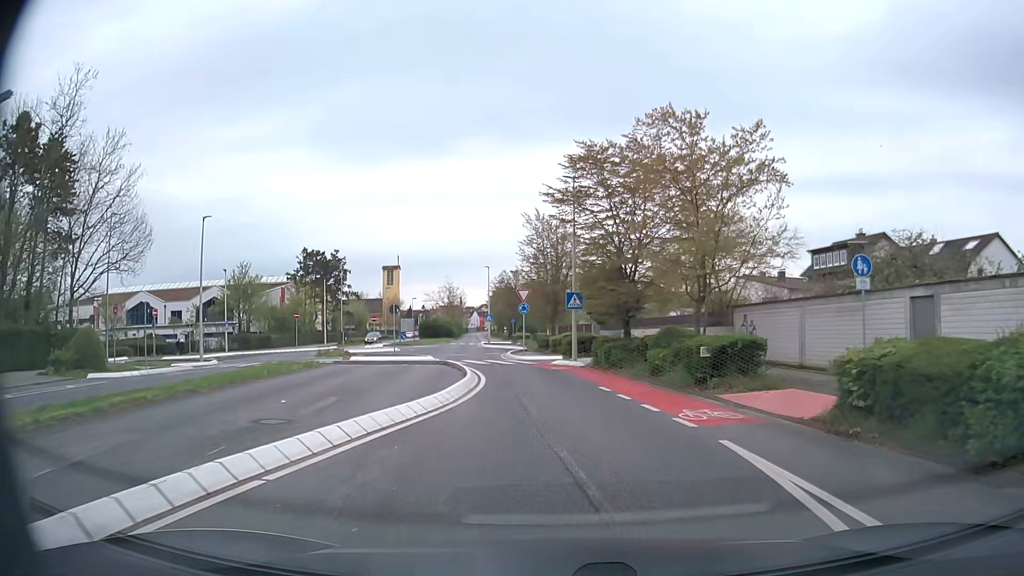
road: secondary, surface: asphalt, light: Day
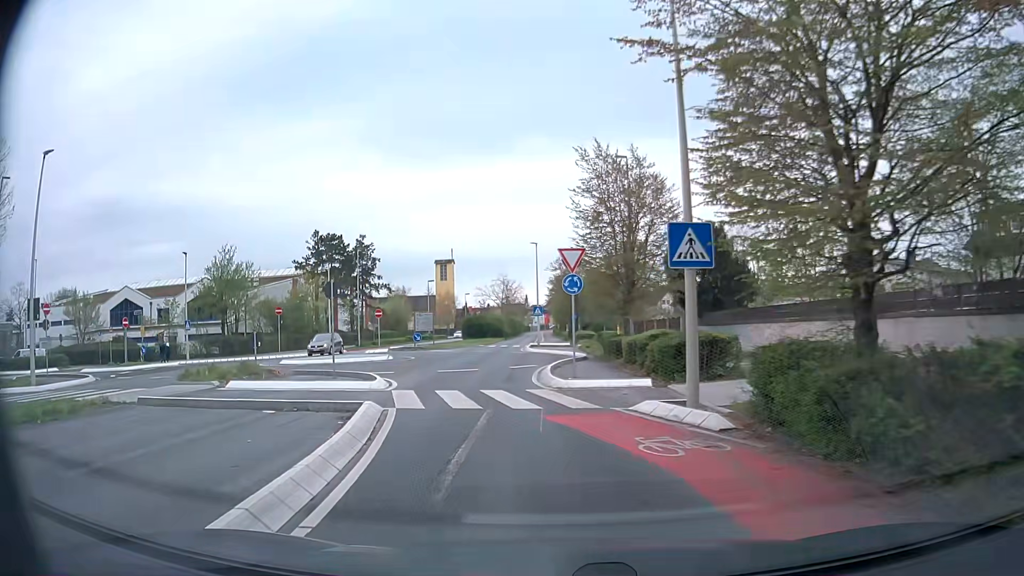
(+0.2, +17.8) m; -4°
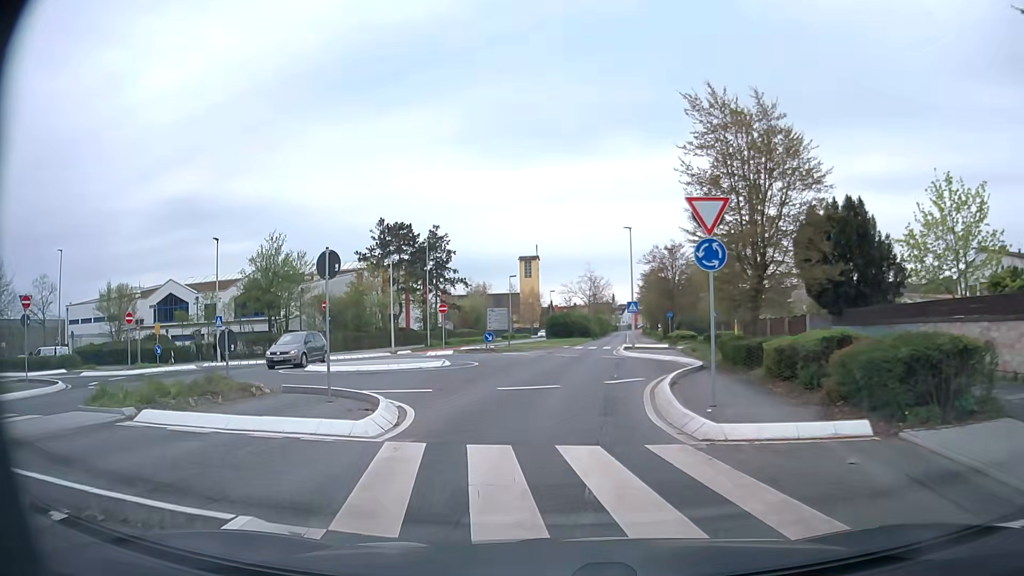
(-0.5, +7.5) m; -8°
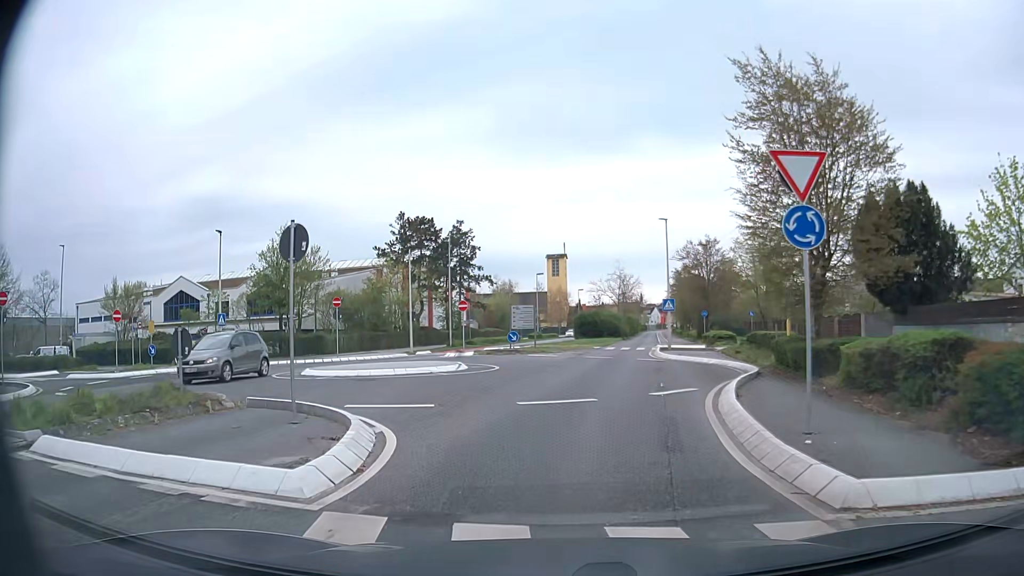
(-0.1, +3.3) m; -3°
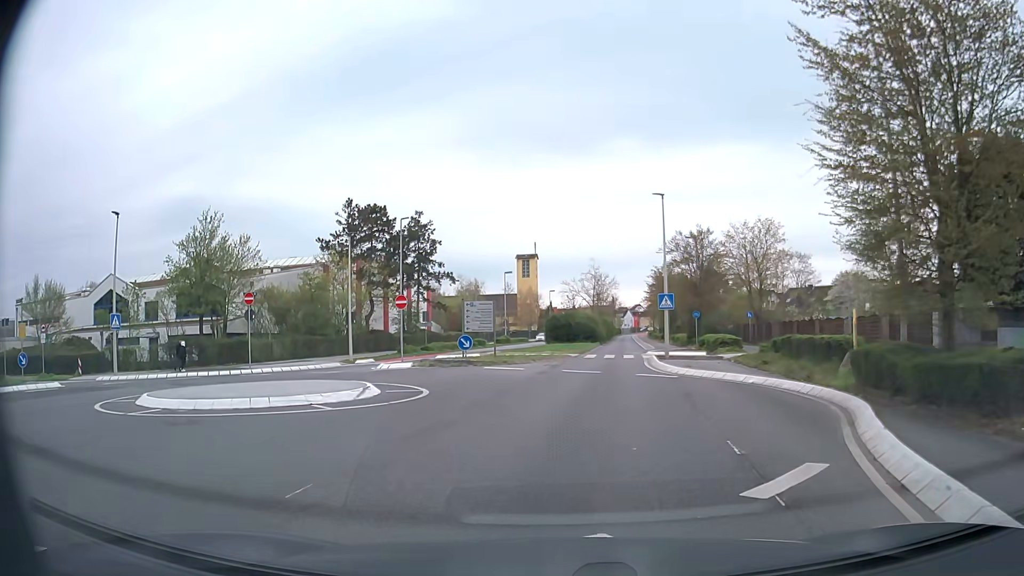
(+0.1, +8.7) m; +3°
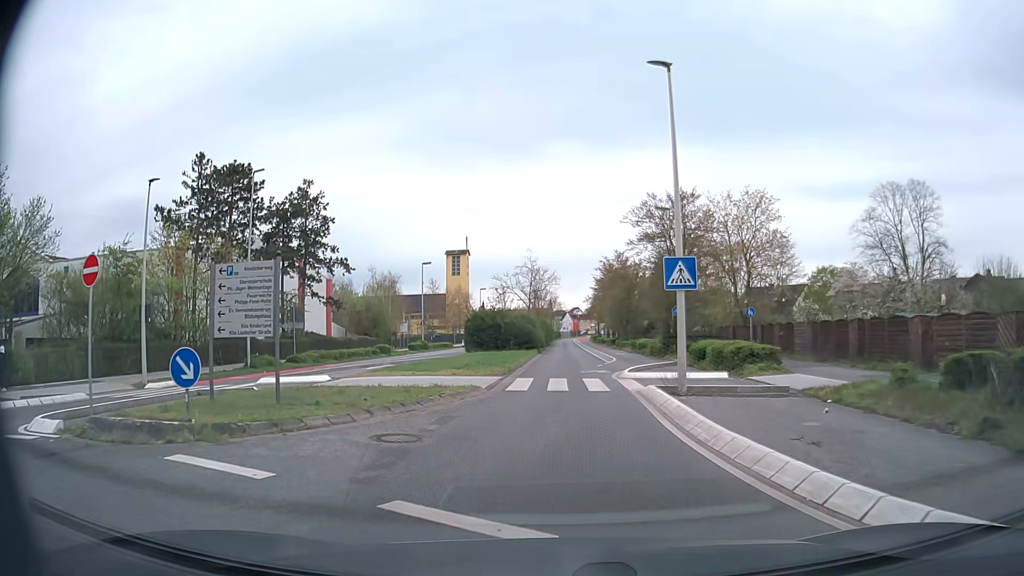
(+0.9, +17.4) m; +5°
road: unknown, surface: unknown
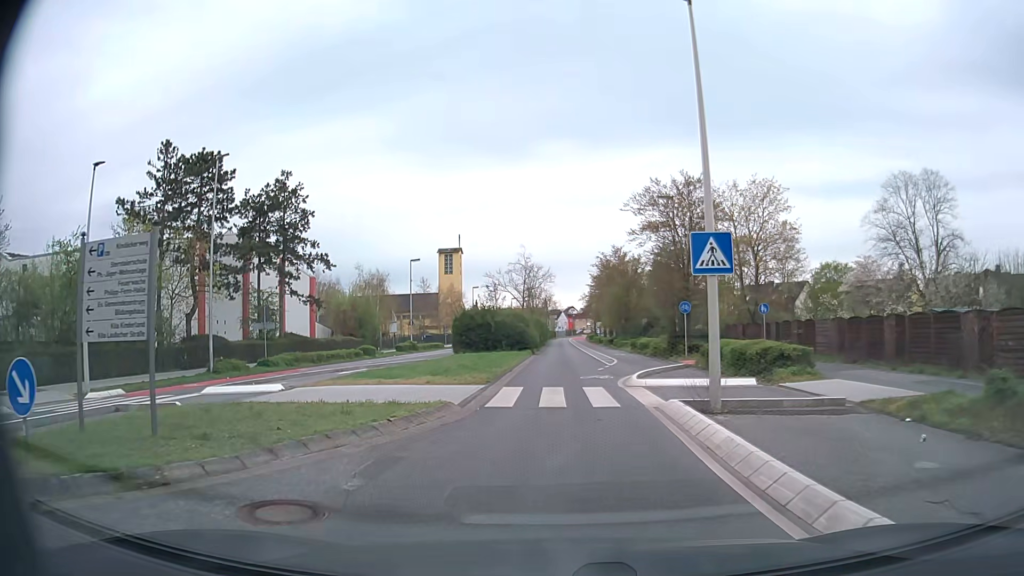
(0.0, +3.7) m; +1°
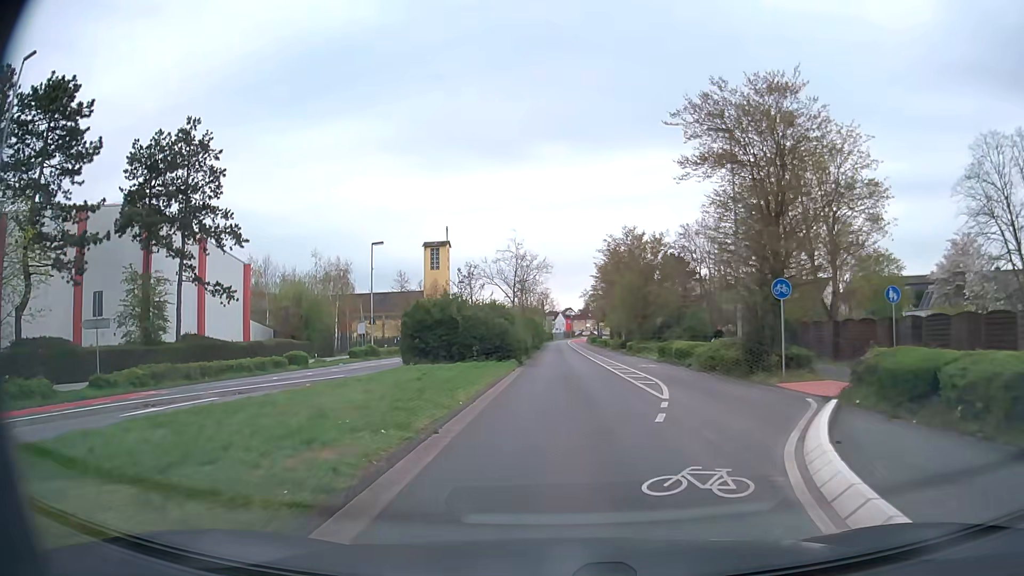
(-0.2, +15.7) m; 0°
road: secondary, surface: asphalt
(0, +10) (0, +20) (0, +30) (0, +40) (0, +50) (0, +60) (0, +70) (0, +80) (0, +90) (0, +100) m
